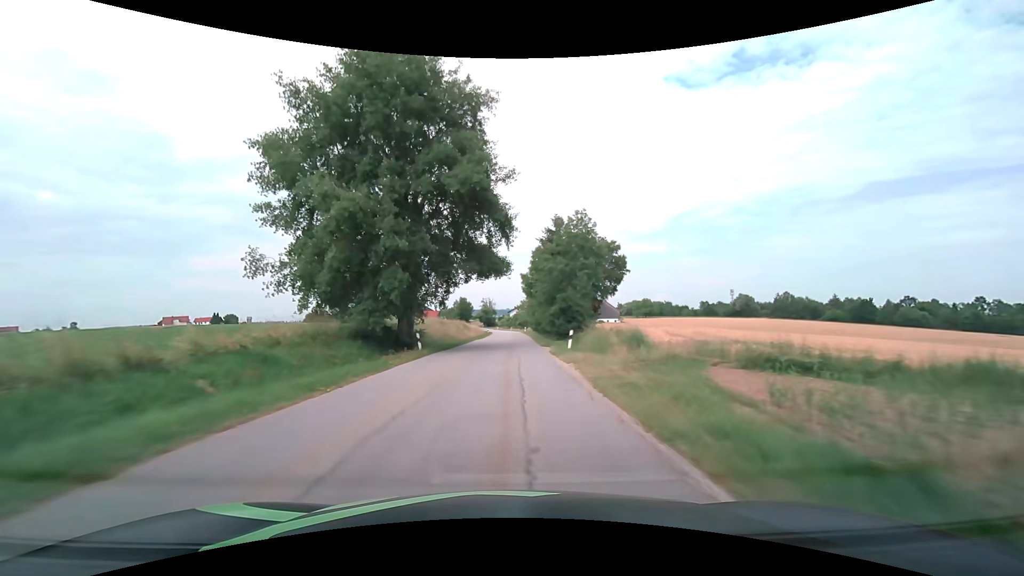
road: tertiary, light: Day
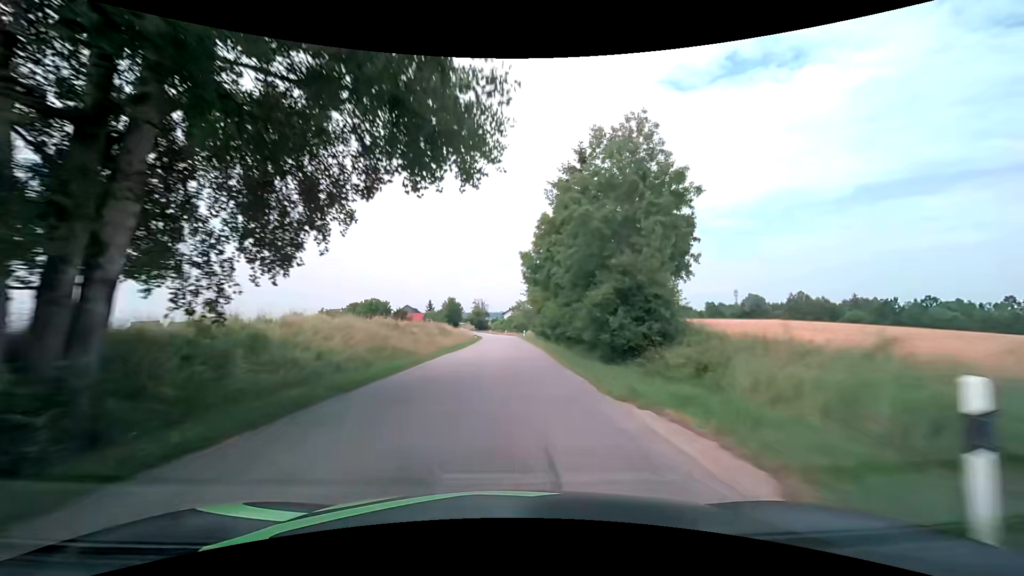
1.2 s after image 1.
(+0.1, +22.1) m; +1°
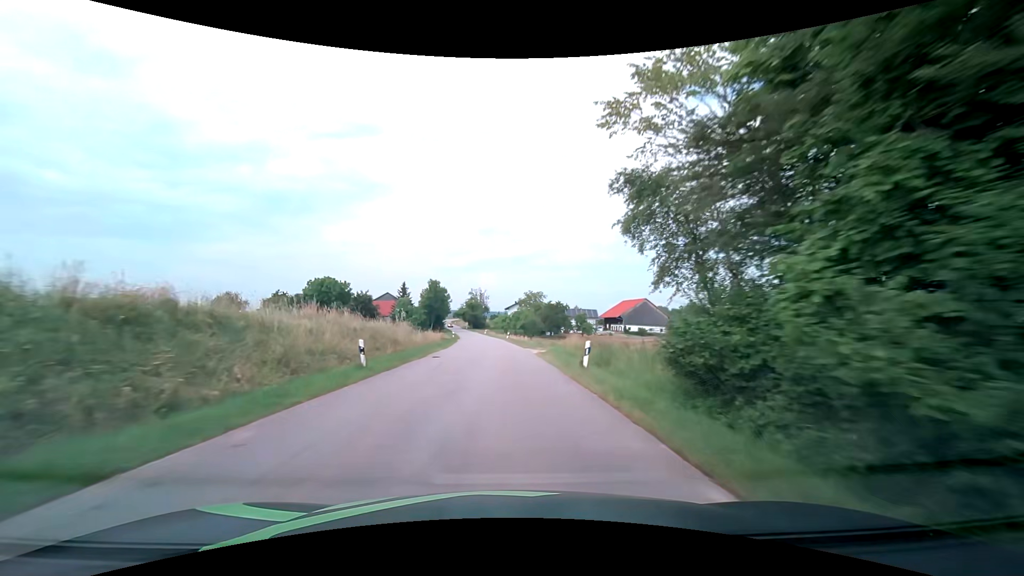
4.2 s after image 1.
(+0.1, +55.8) m; 0°
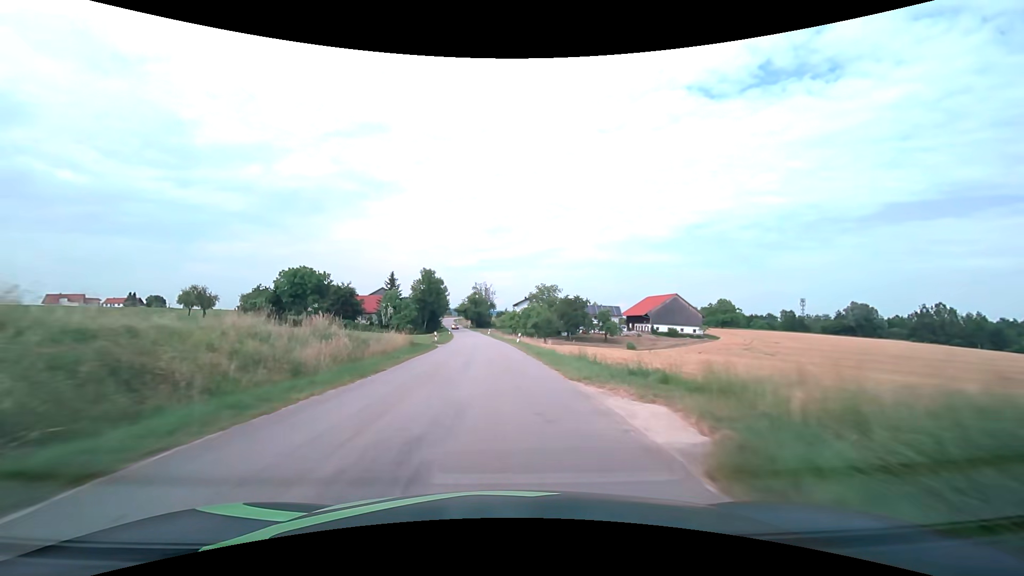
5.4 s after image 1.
(-0.3, +22.5) m; -1°
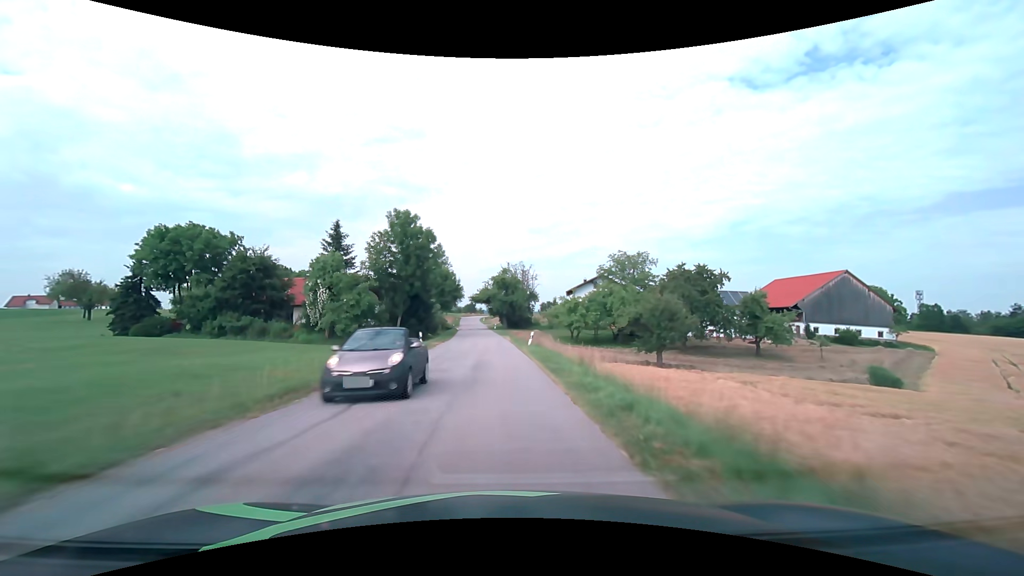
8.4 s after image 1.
(-2.3, +56.3) m; -5°
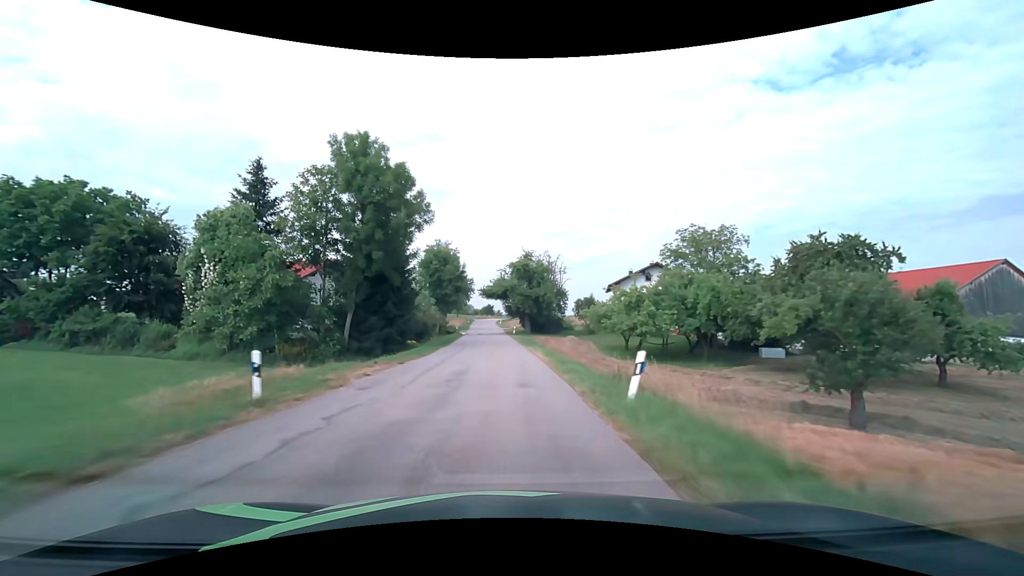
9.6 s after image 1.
(-0.5, +22.4) m; -3°
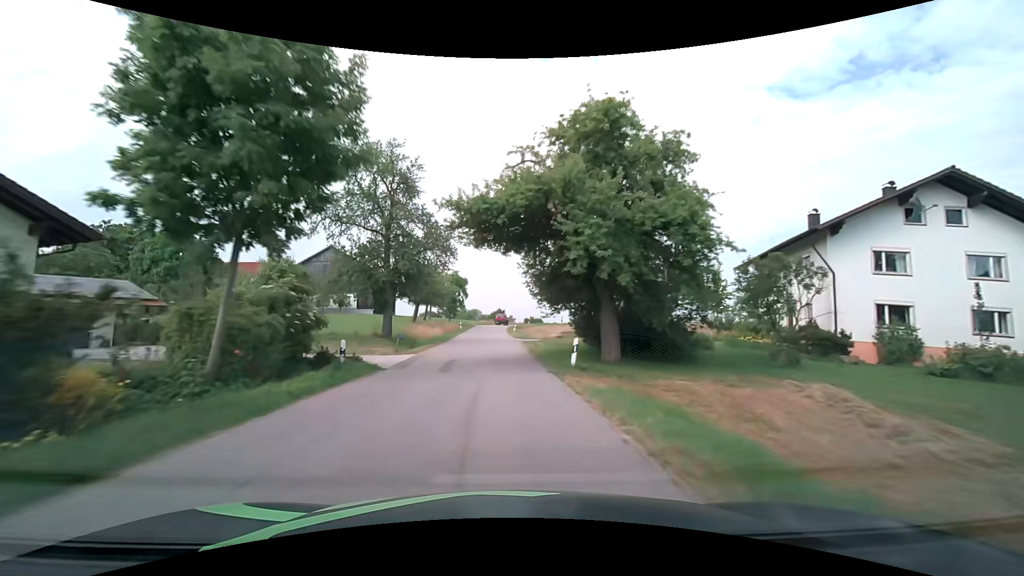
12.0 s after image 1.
(-0.7, +43.7) m; -1°
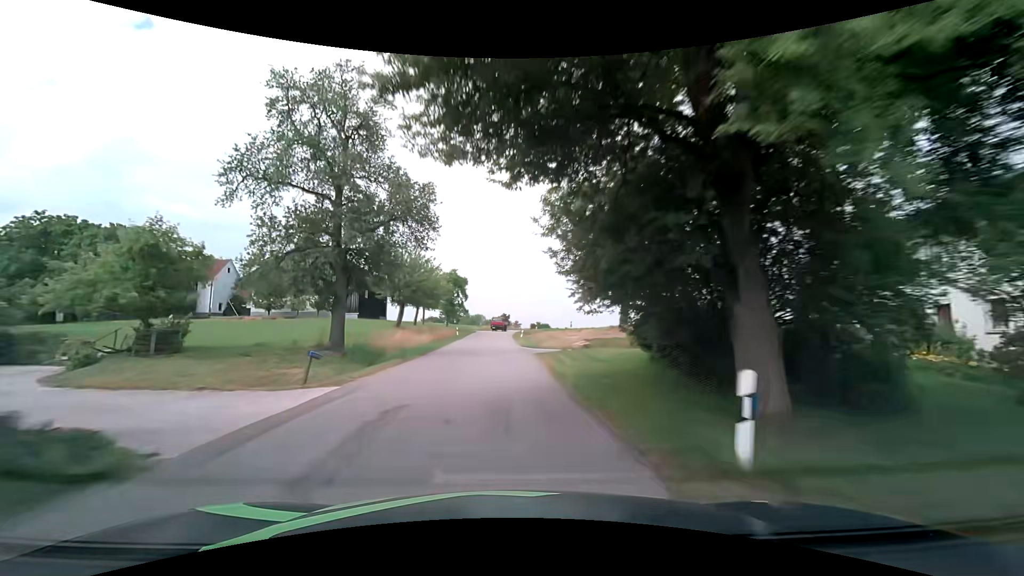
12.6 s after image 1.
(0.0, +10.8) m; 0°
(0, +10) (0, +20) (-1, +30) (-1, +40) (-1, +50) (-1, +60) (-1, +70) (-1, +80) (0, +90) (+2, +100) m
